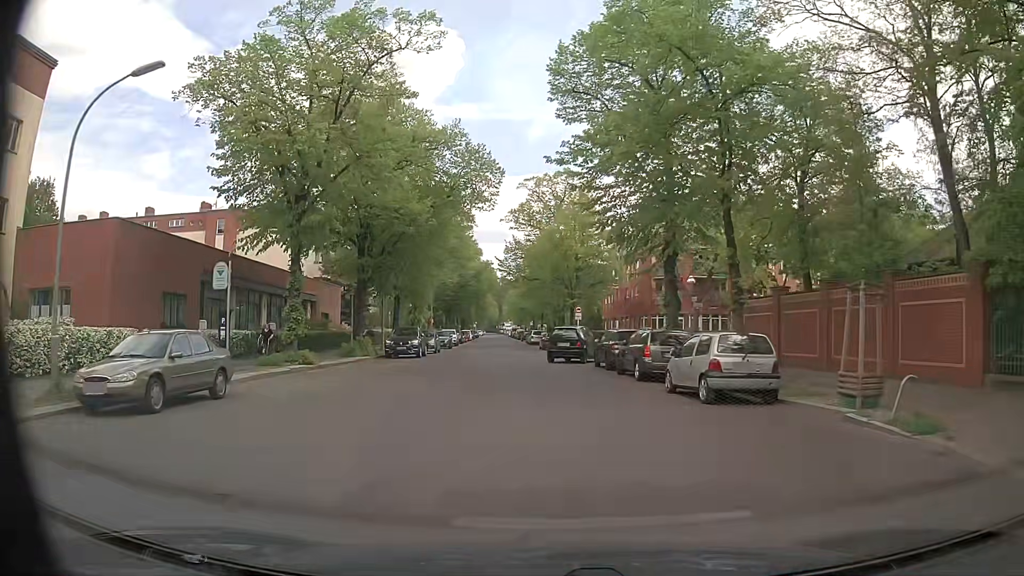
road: residential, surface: asphalt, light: Day
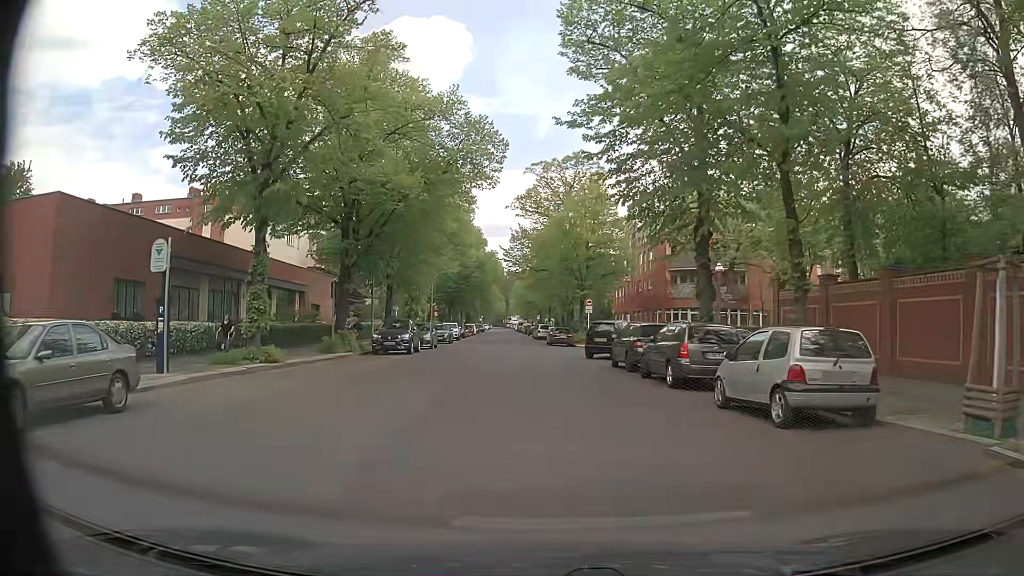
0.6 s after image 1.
(0.0, +4.0) m; -1°
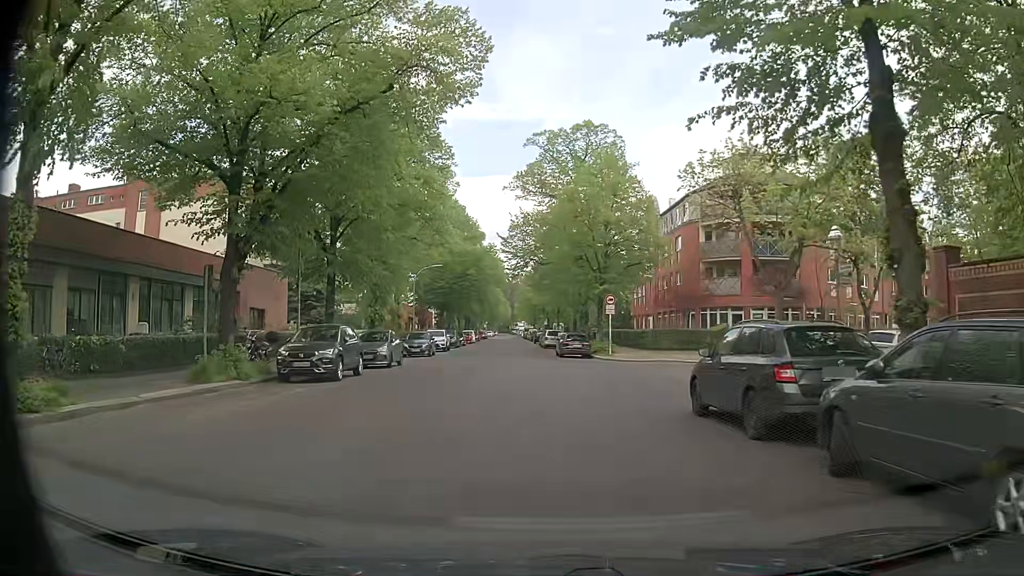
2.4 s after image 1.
(0.0, +11.6) m; 0°
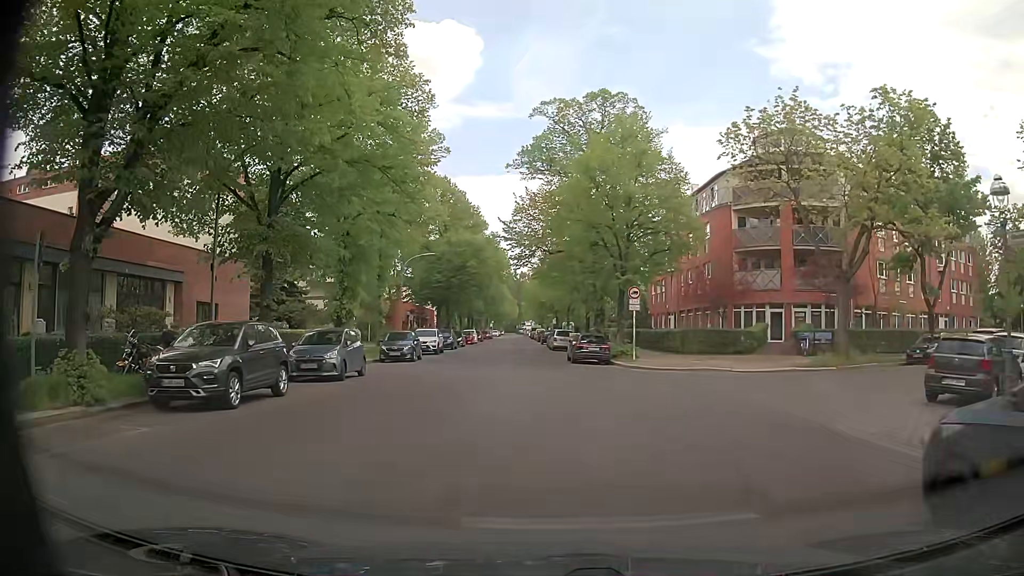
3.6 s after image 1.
(-0.2, +7.0) m; -2°
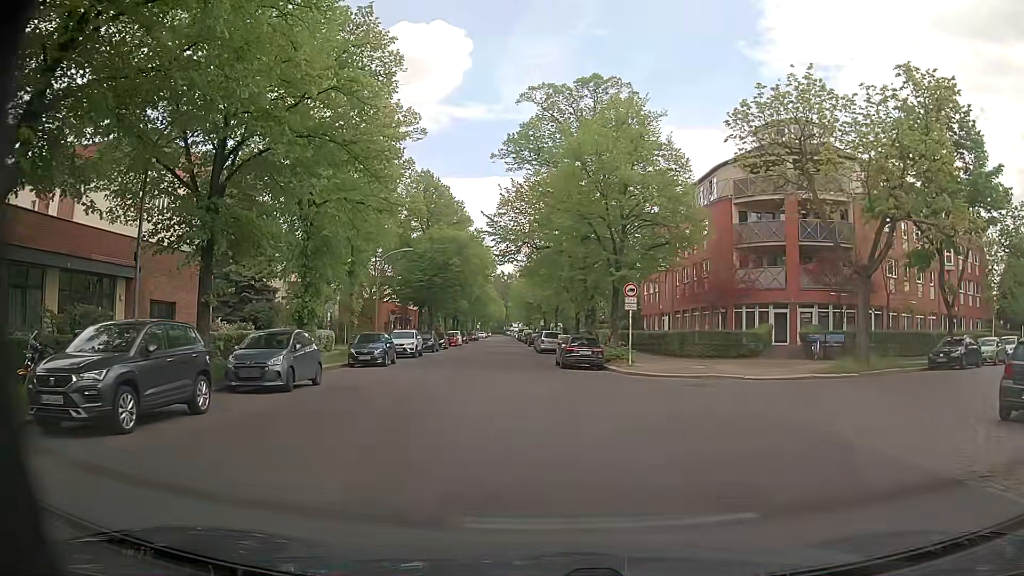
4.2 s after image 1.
(0.0, +3.0) m; 0°
